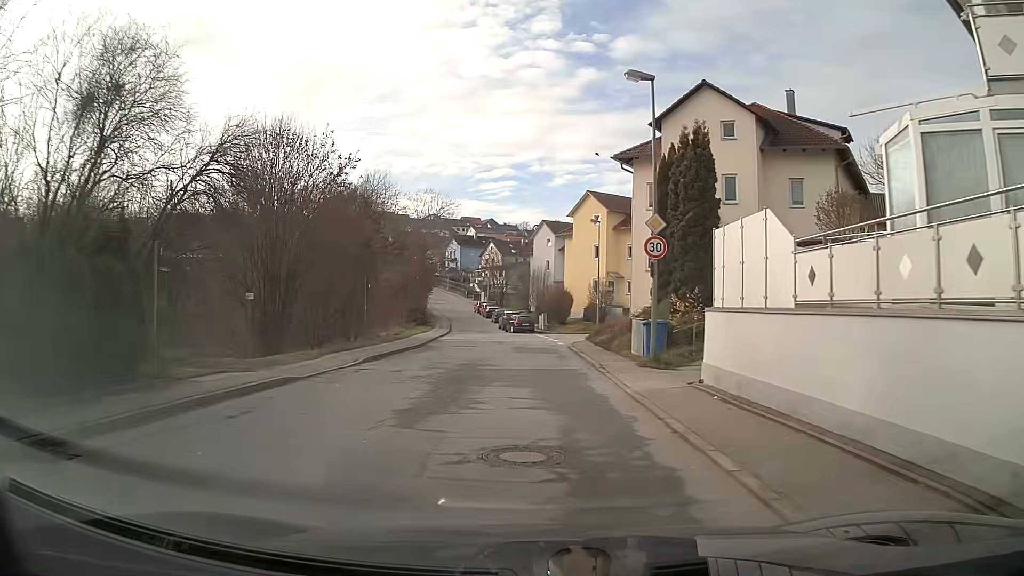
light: Day
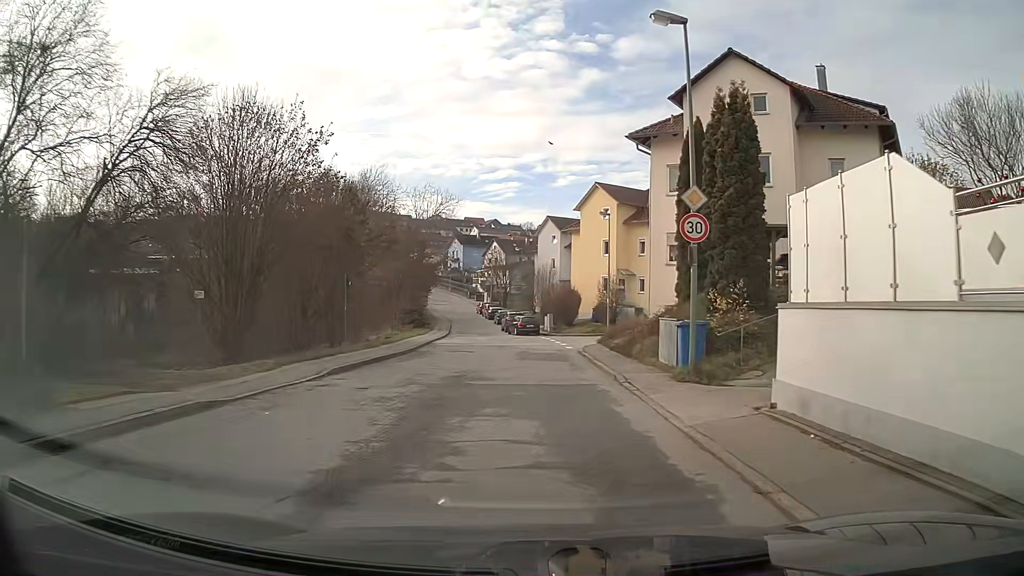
(0.0, +3.9) m; 0°
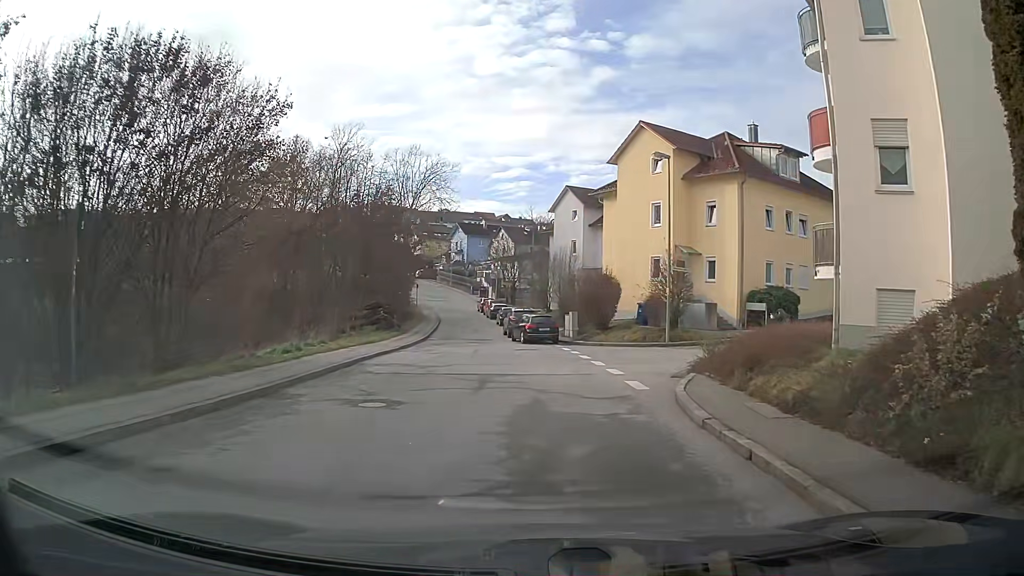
(-0.1, +16.6) m; -1°
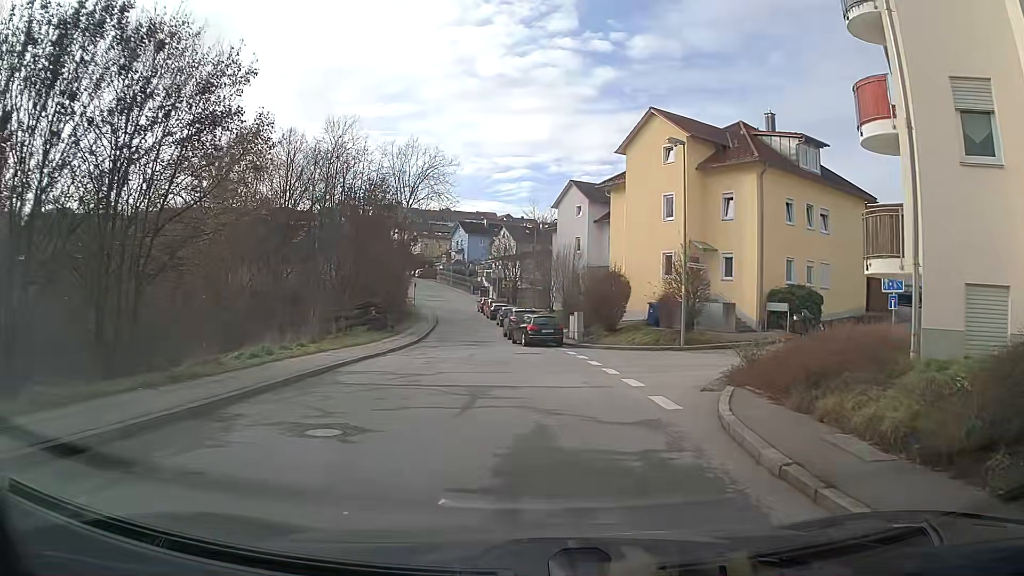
(0.0, +2.6) m; -1°
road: residential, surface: asphalt
(0, +10) (+5, +19) (+13, +24) (+21, +30) (+30, +35) (+38, +41) (+47, +46) (+55, +52) (+63, +57) (+70, +64) m
